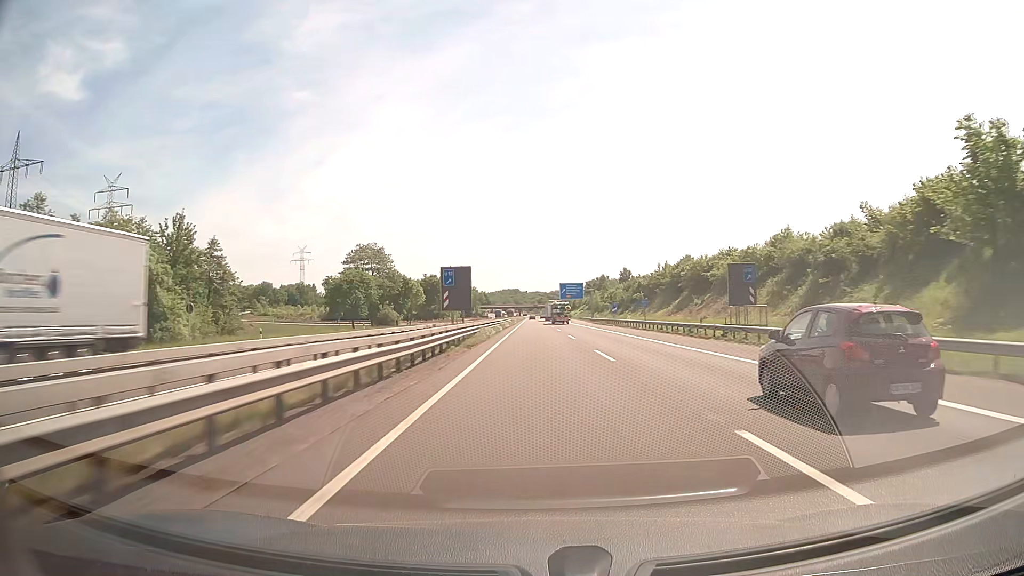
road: motorway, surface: asphalt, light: Day
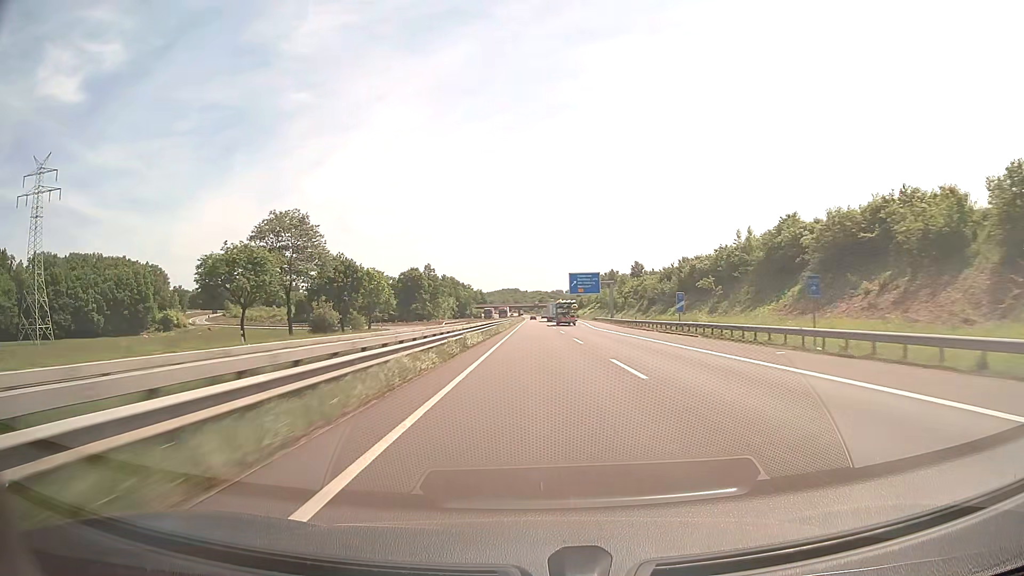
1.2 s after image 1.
(0.0, +41.2) m; 0°
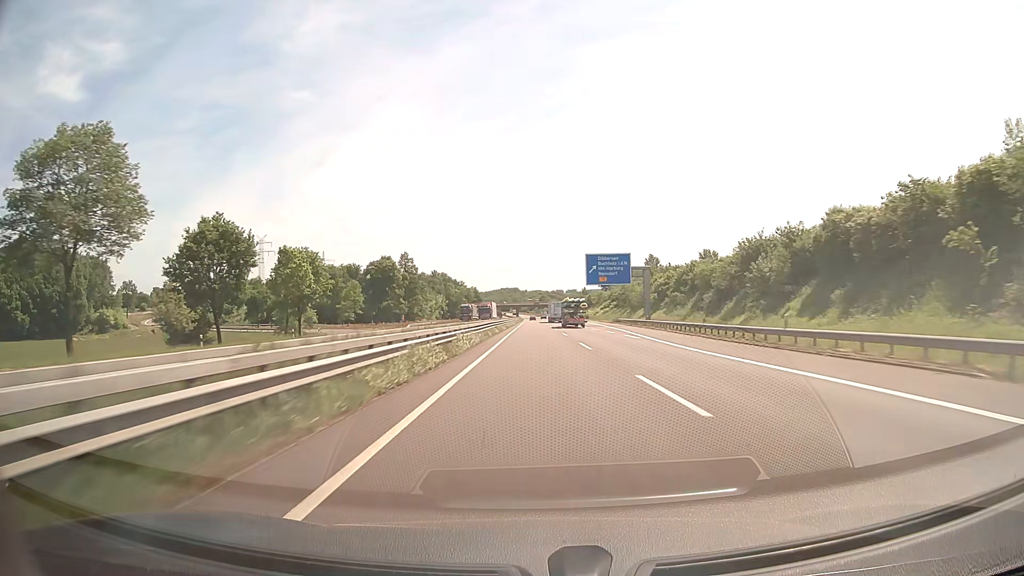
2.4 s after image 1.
(0.0, +41.2) m; 0°
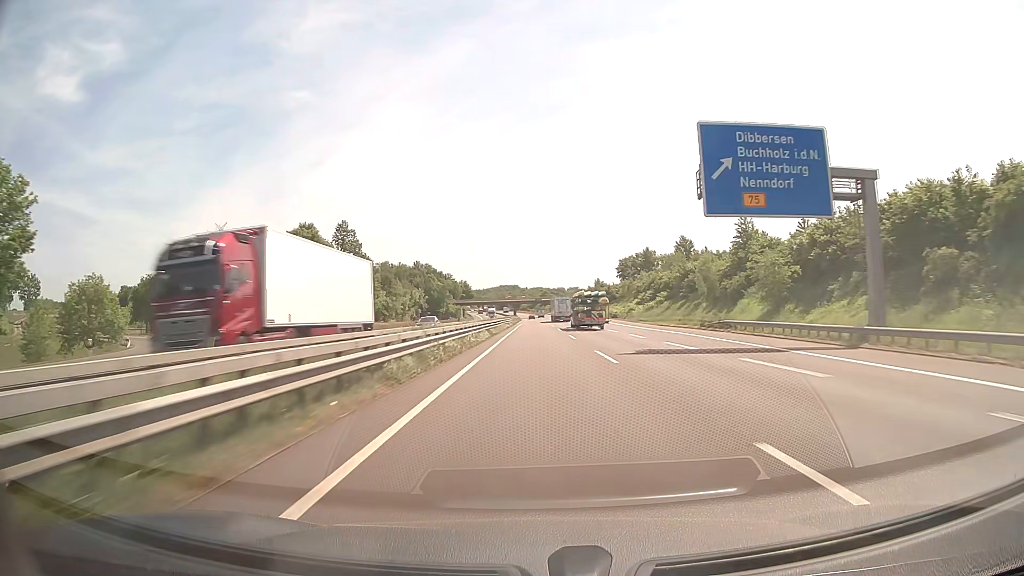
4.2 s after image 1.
(0.0, +61.9) m; 0°
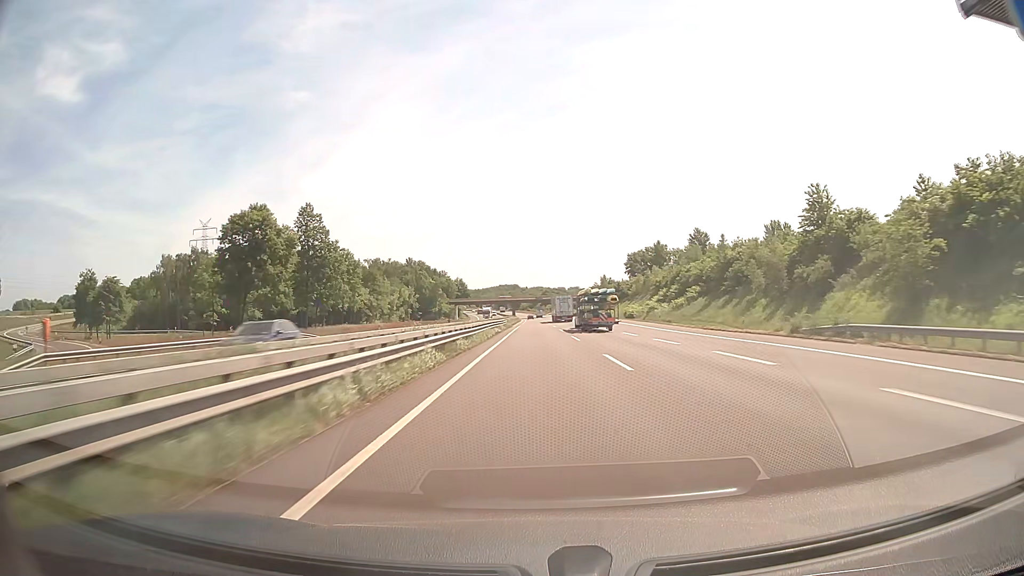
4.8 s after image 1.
(0.0, +20.7) m; 0°
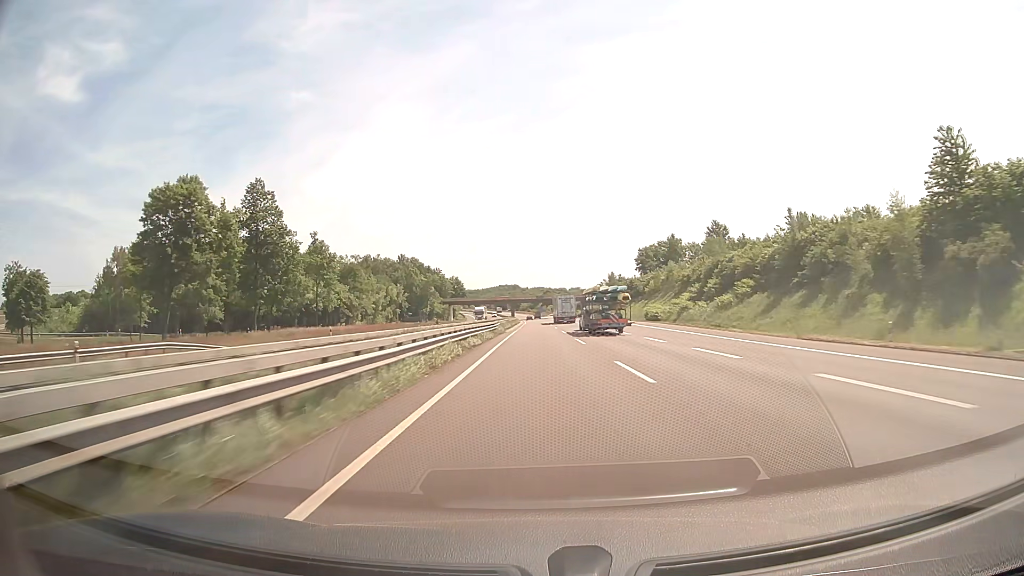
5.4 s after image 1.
(0.0, +20.7) m; 0°
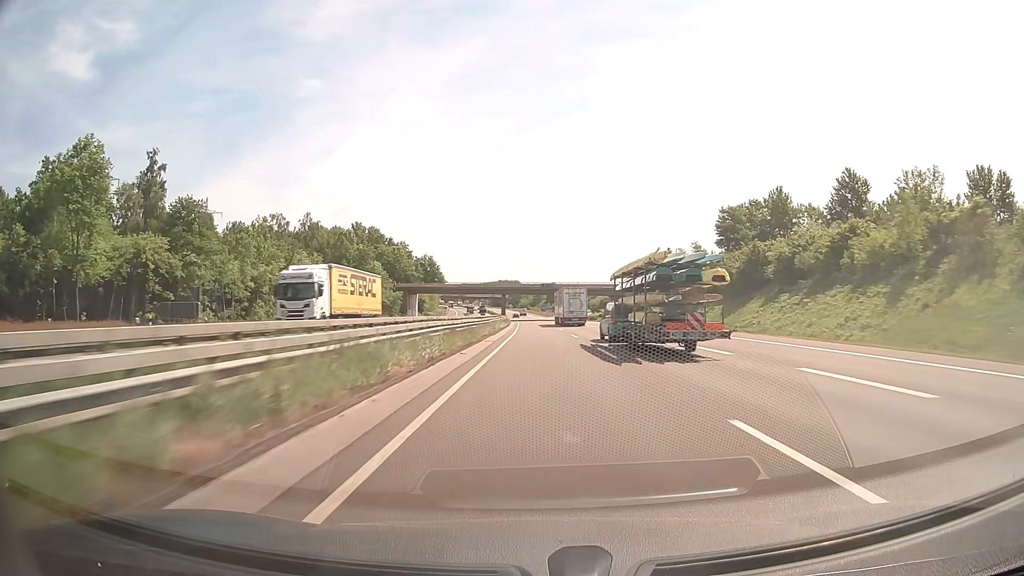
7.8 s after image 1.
(0.0, +82.7) m; 0°
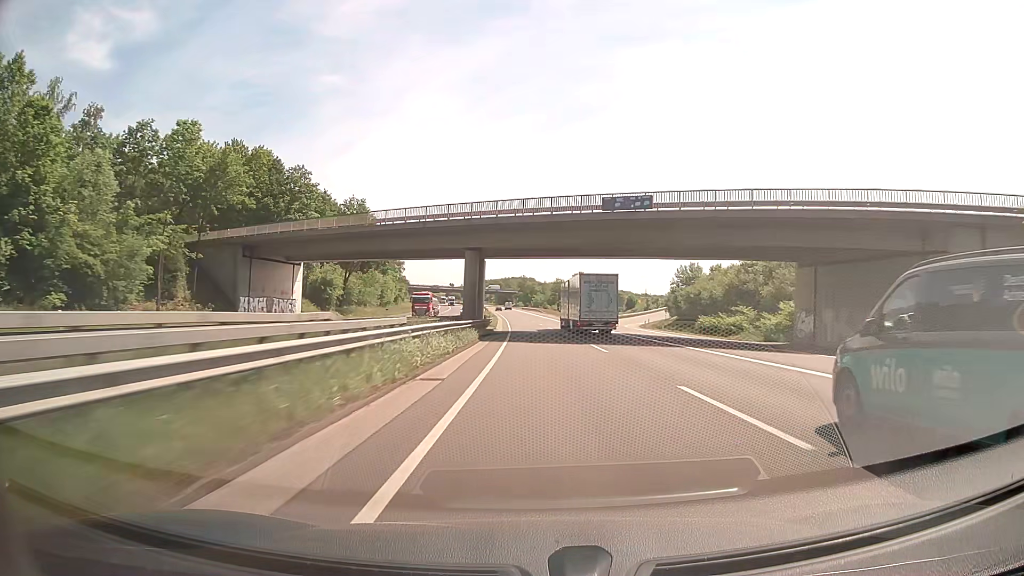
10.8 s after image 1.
(-0.7, +103.2) m; -1°
(0, +10) (0, +20) (0, +30) (0, +40) (0, +50) (-1, +60) (-1, +70) (-1, +80) (-2, +90) (-2, +100) m
